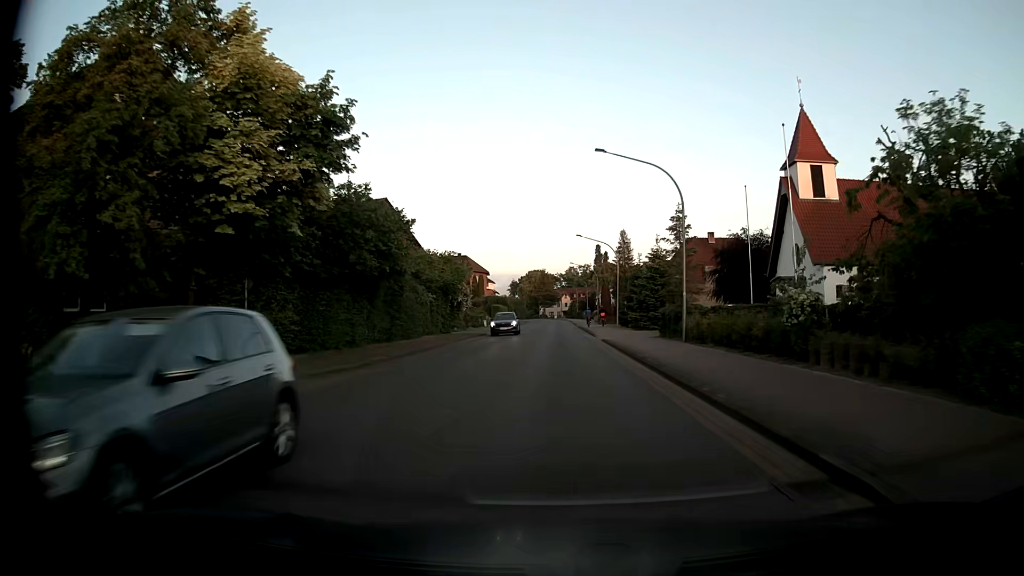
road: tertiary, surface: asphalt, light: Day
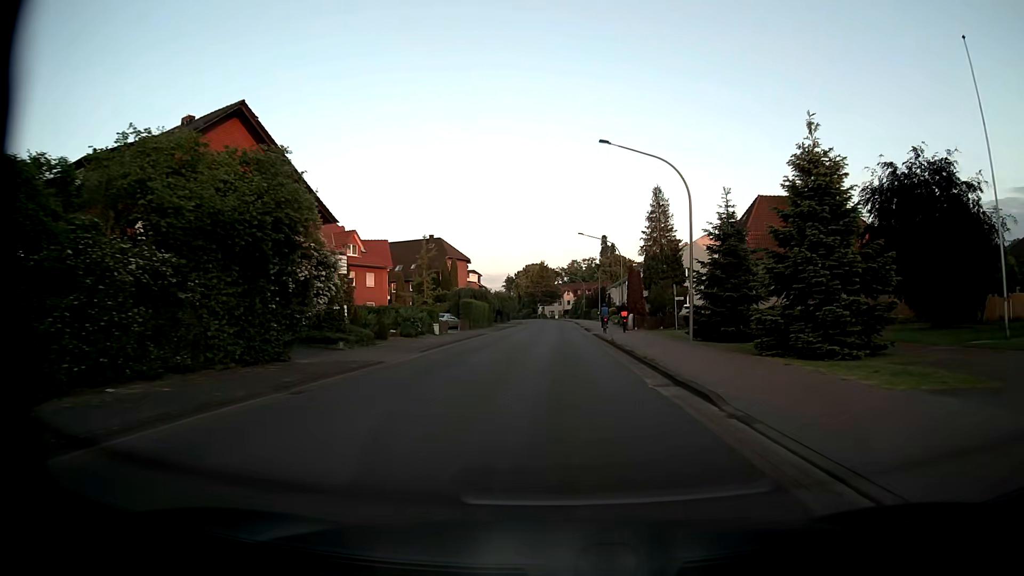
(0.0, +31.8) m; 0°
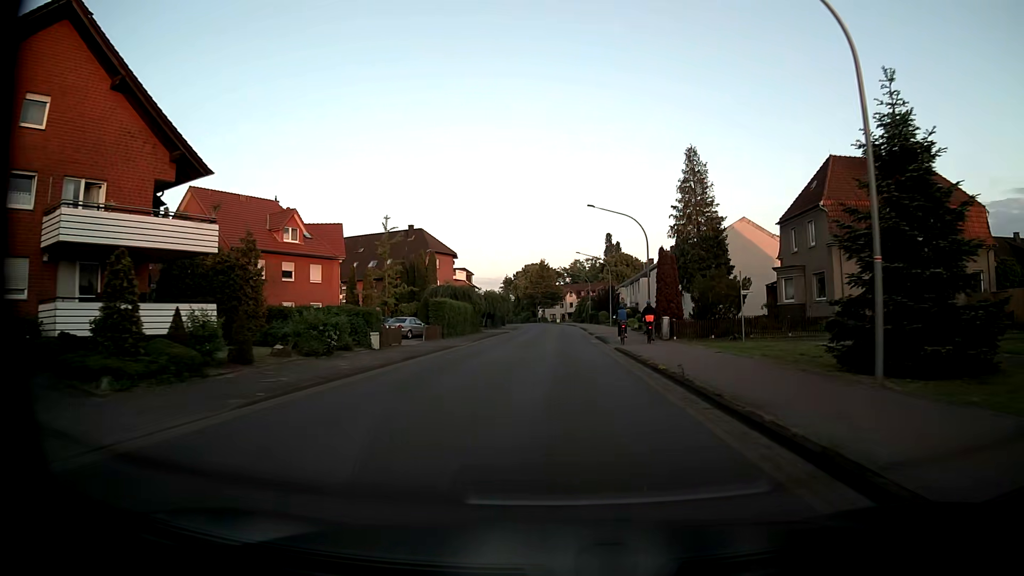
(0.0, +15.9) m; 0°
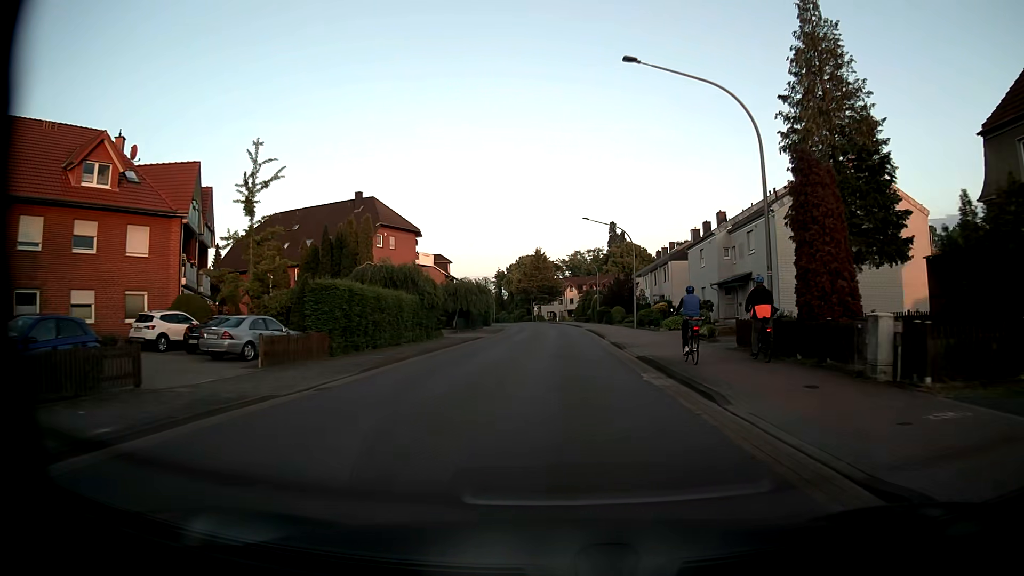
(-0.1, +23.8) m; 0°
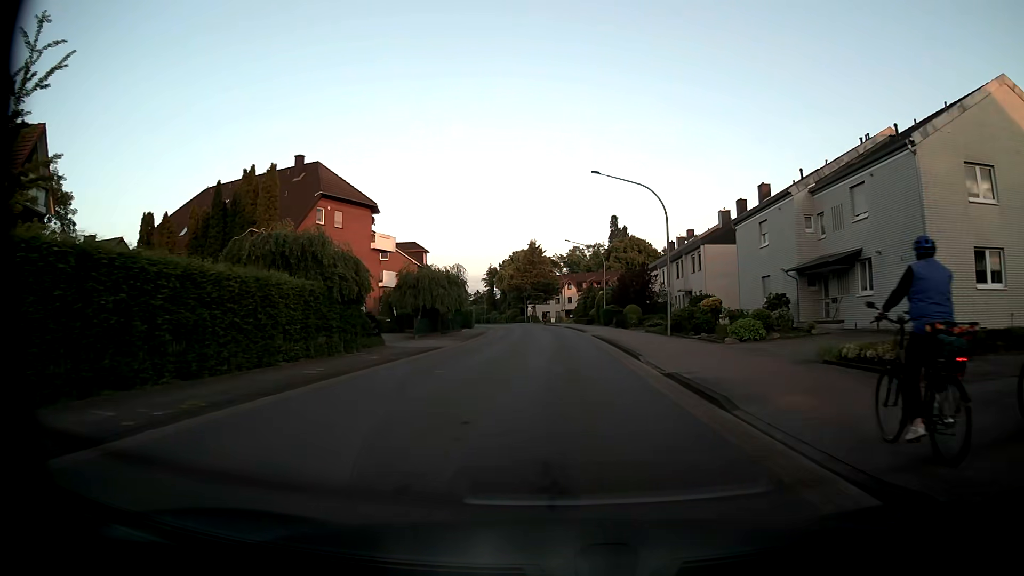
(0.0, +15.9) m; 0°
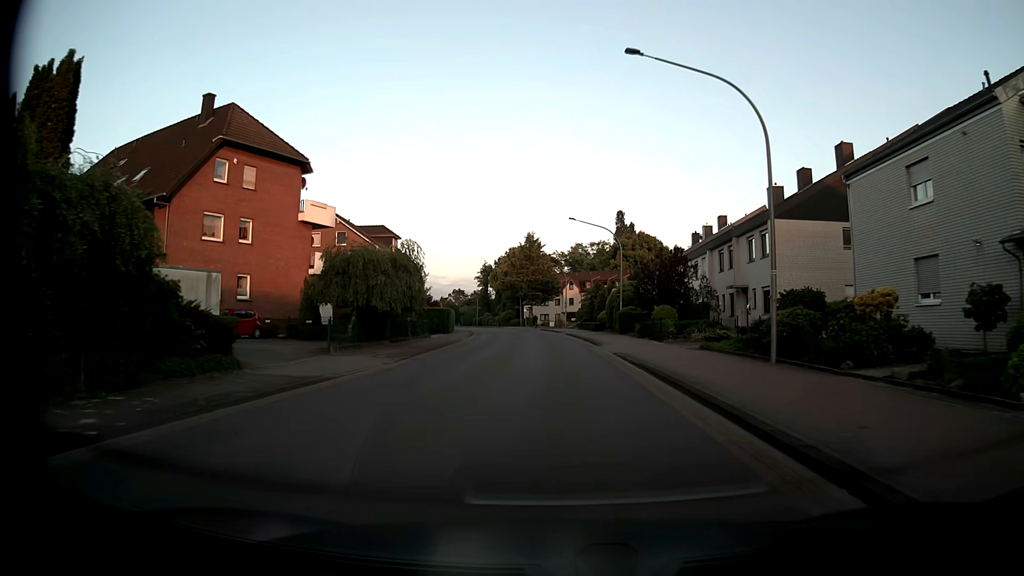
(0.0, +15.9) m; 0°
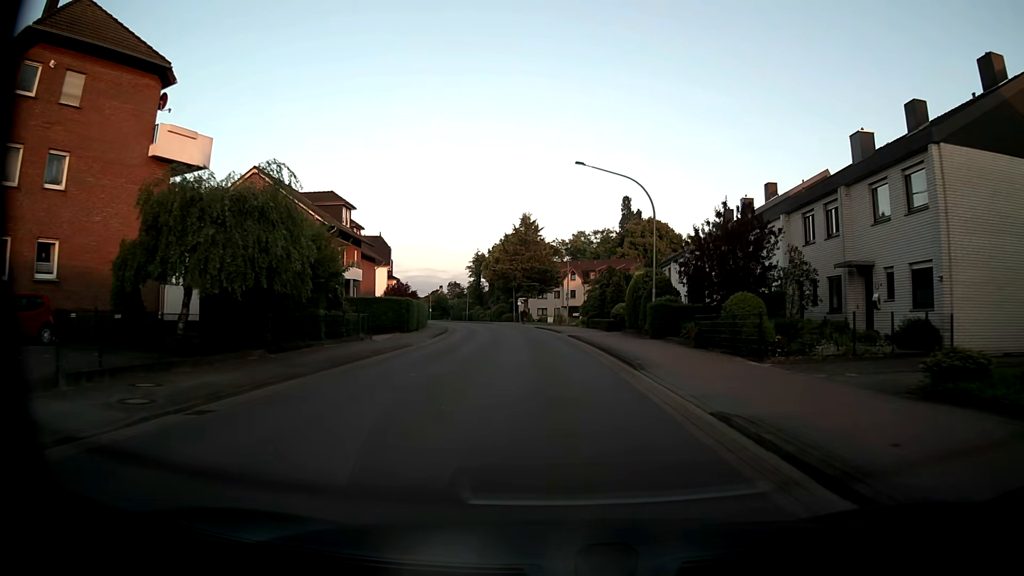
(+0.1, +15.8) m; 0°
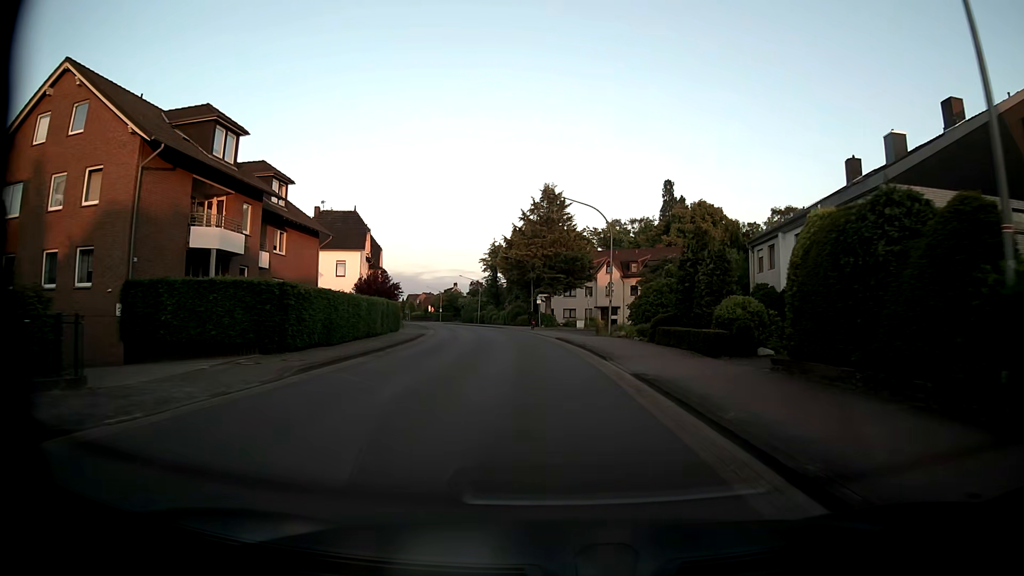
(-0.3, +23.7) m; -2°
(0, +10) (0, +20) (-1, +30) (-2, +40) (-3, +50) (-5, +60) (-7, +69) (-9, +79) (-12, +89) (-14, +99) m
